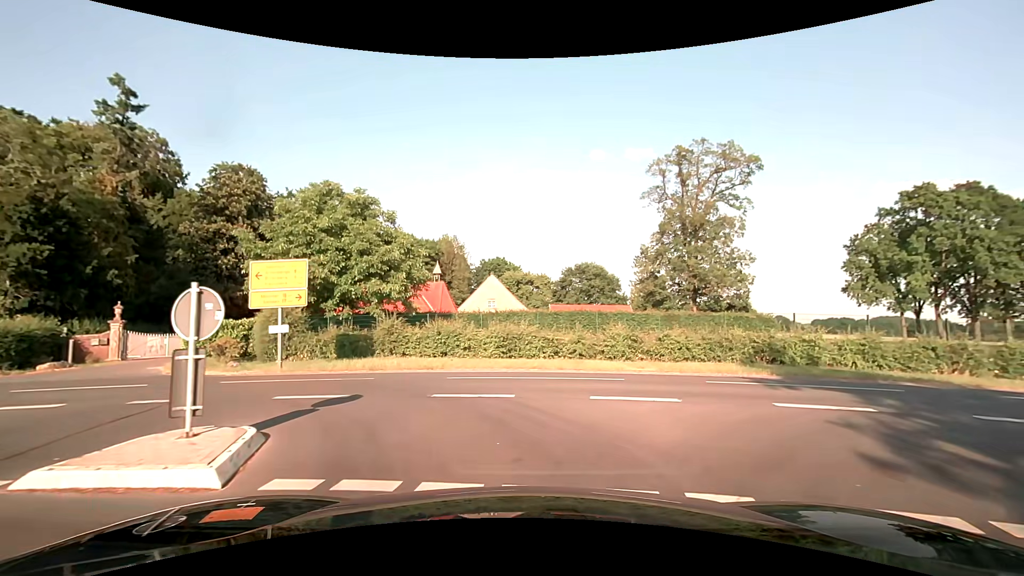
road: secondary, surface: asphalt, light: Day
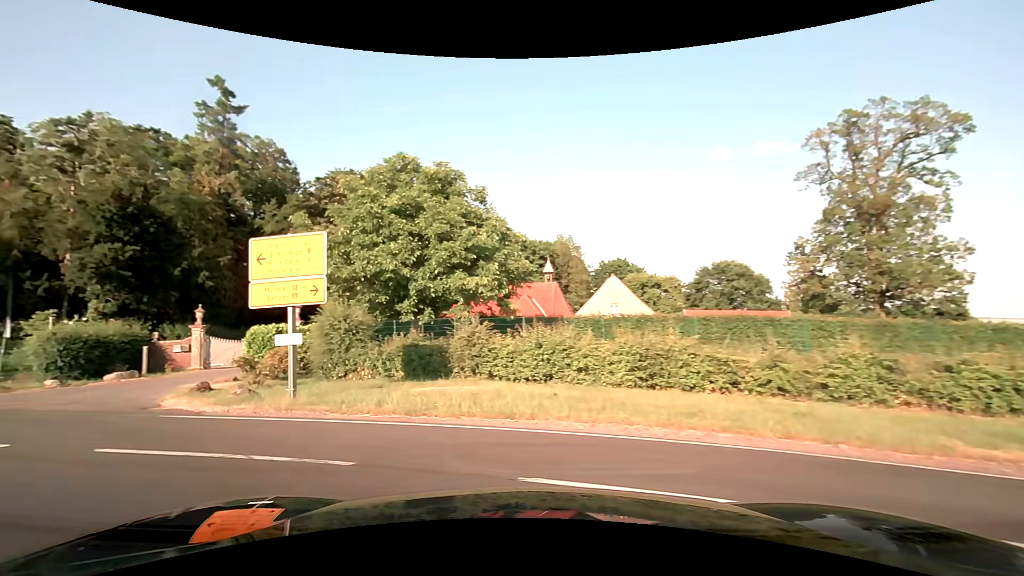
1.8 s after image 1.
(-0.1, +7.7) m; -11°
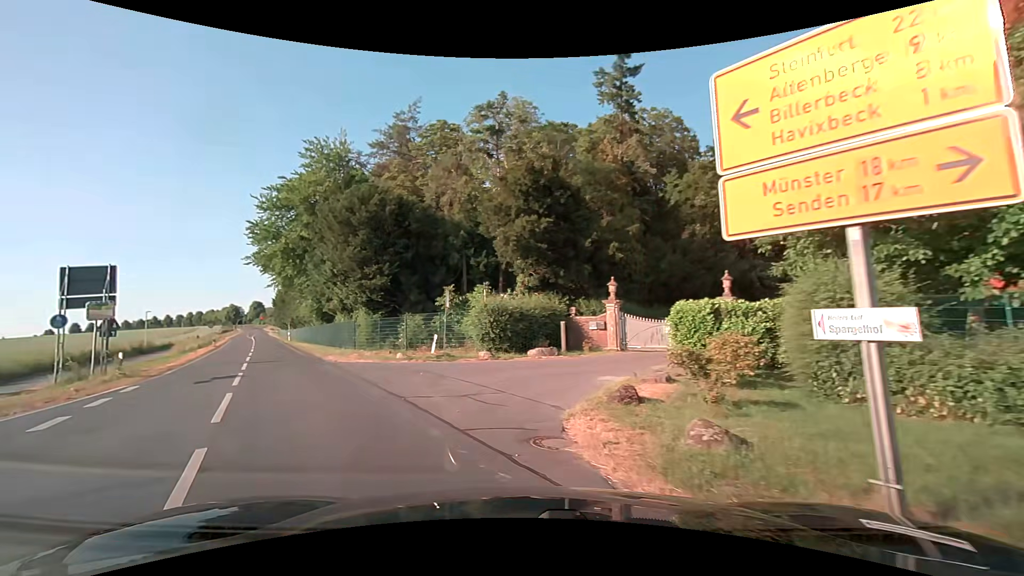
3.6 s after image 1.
(-3.3, +7.6) m; -43°
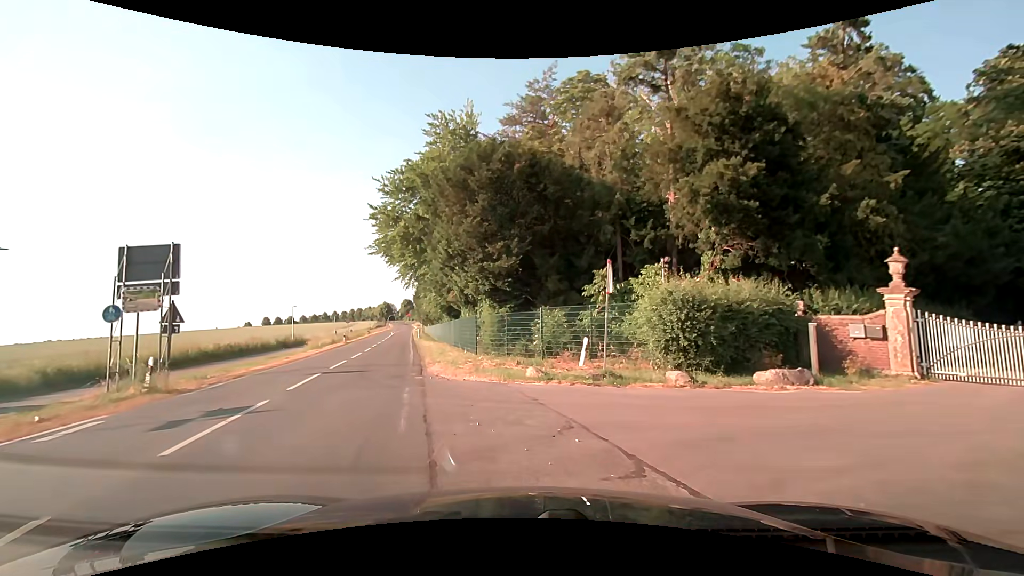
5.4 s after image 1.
(-1.6, +8.3) m; -17°
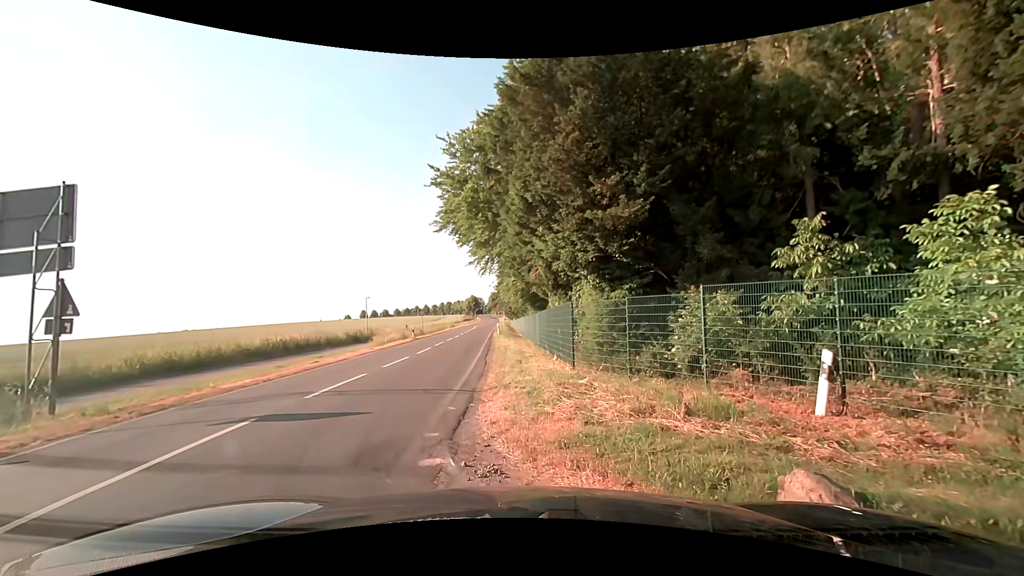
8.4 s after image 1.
(-0.7, +8.6) m; -10°
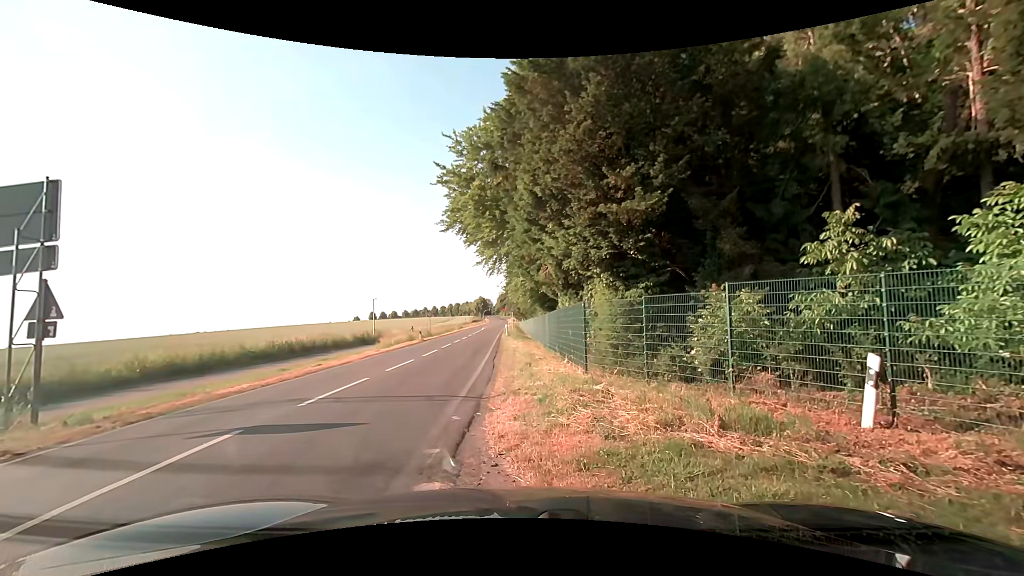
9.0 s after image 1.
(0.0, +0.7) m; 0°
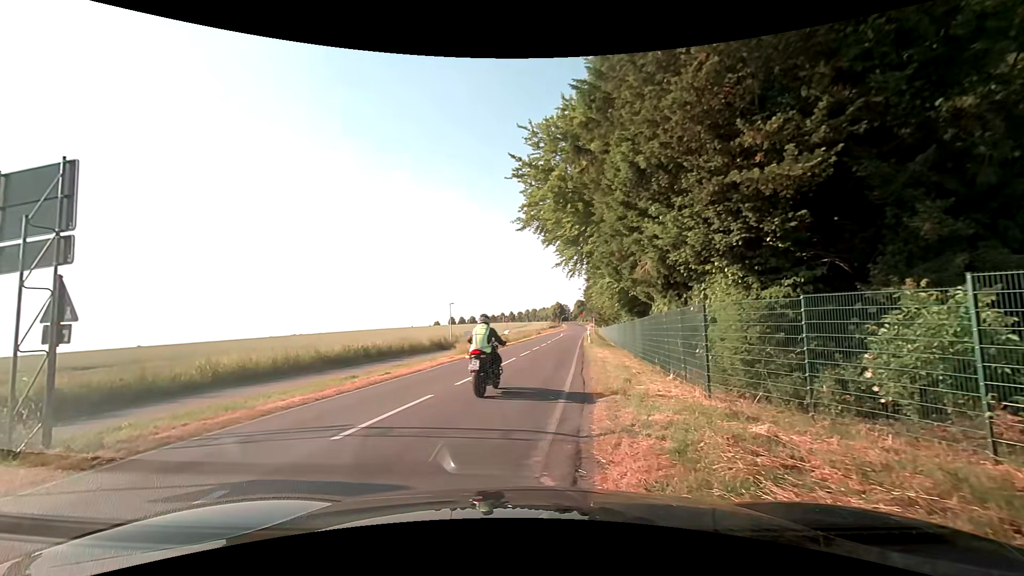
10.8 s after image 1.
(-0.2, +2.8) m; -9°
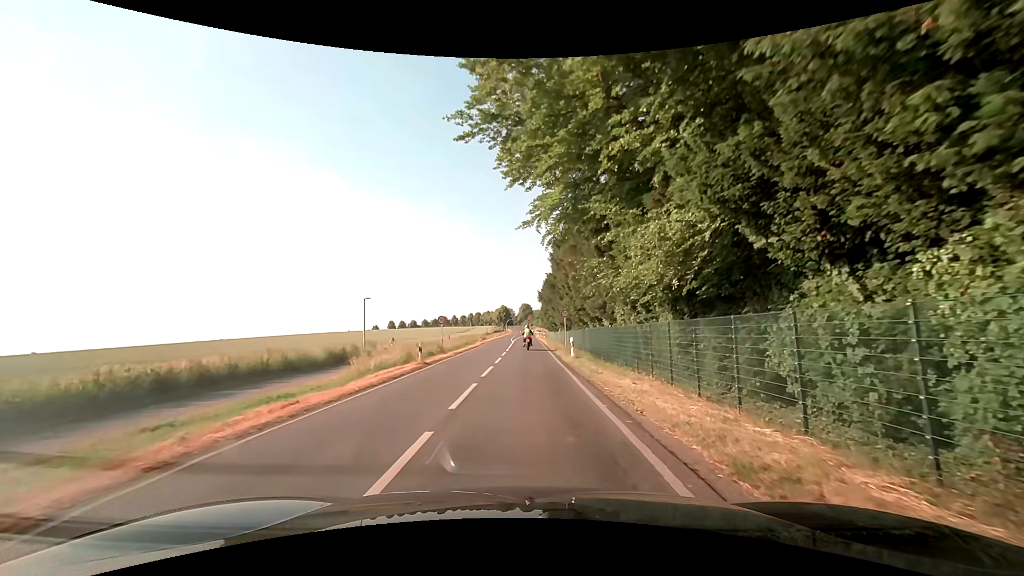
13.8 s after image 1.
(-0.4, +16.1) m; +5°
(0, +10) (0, +20) (0, +30) (0, +40) (0, +50) (0, +60) (+1, +70) (+1, +80) (+1, +90) (+1, +100) m
